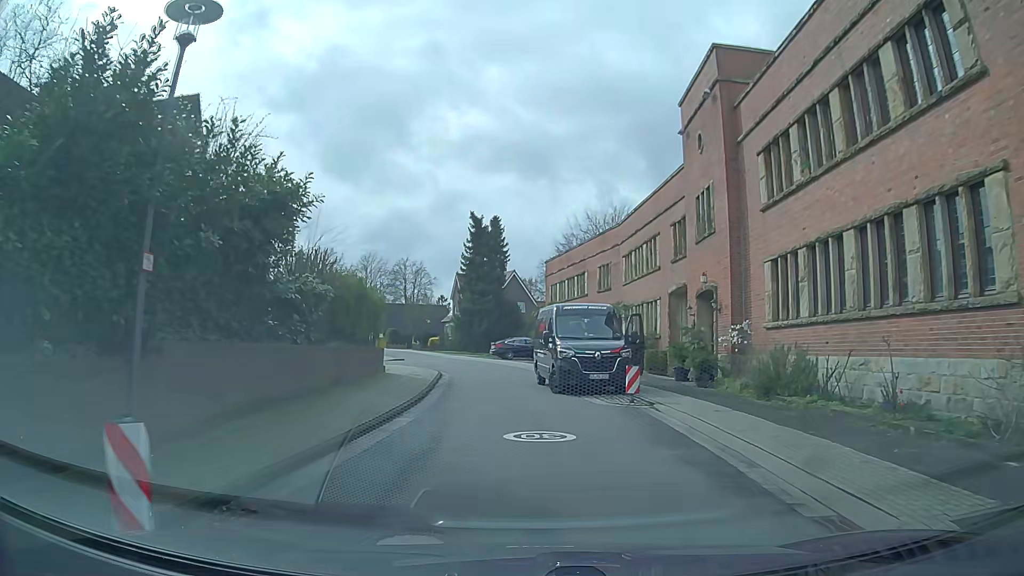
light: Day
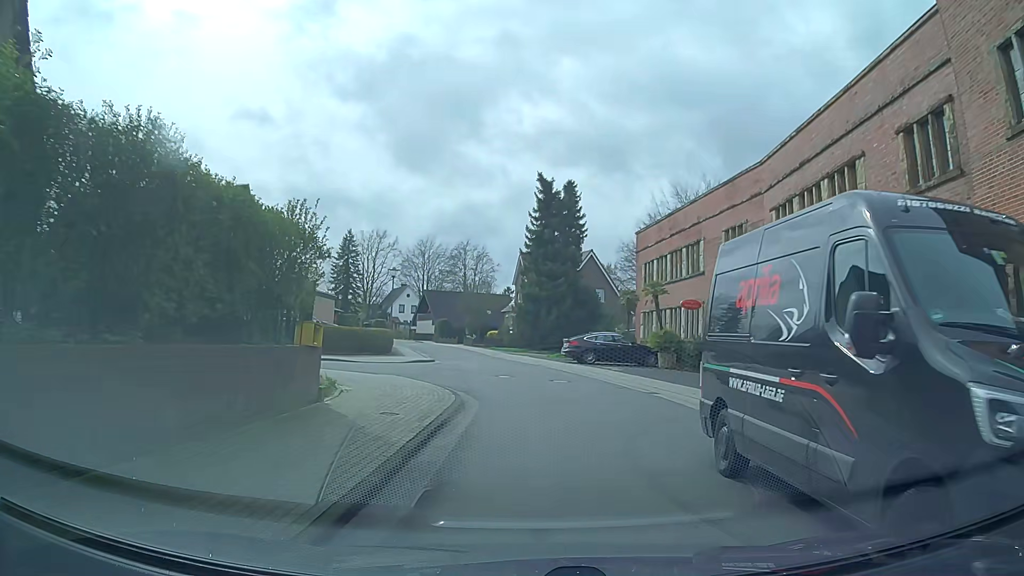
(-0.8, +14.6) m; -6°
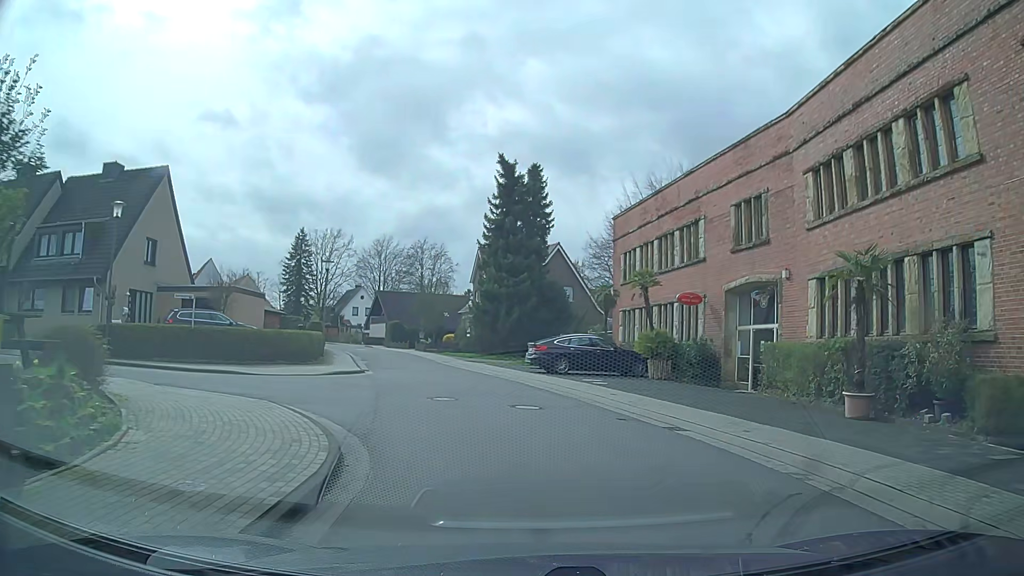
(+0.1, +6.7) m; +1°
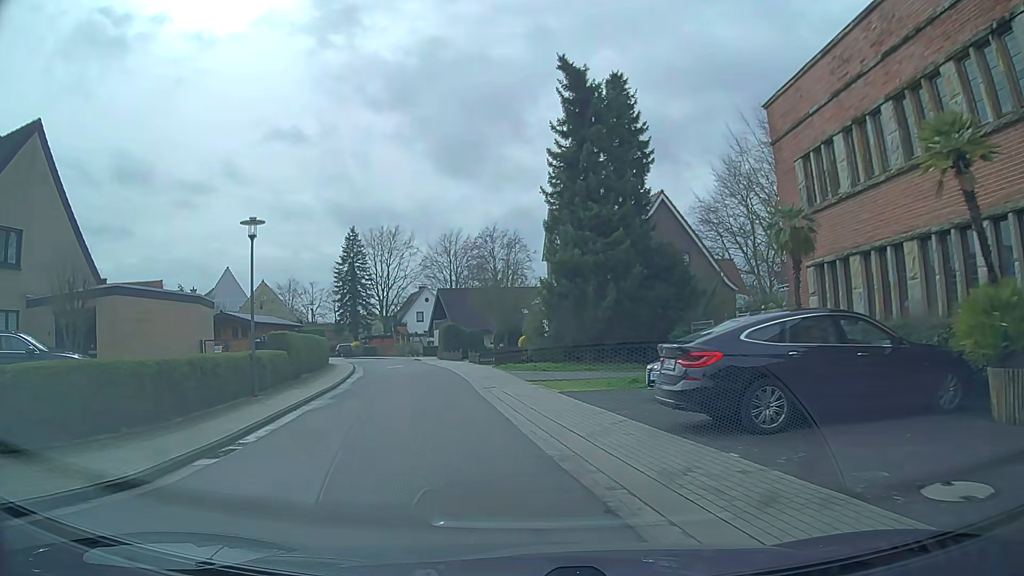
(+0.5, +17.5) m; -5°
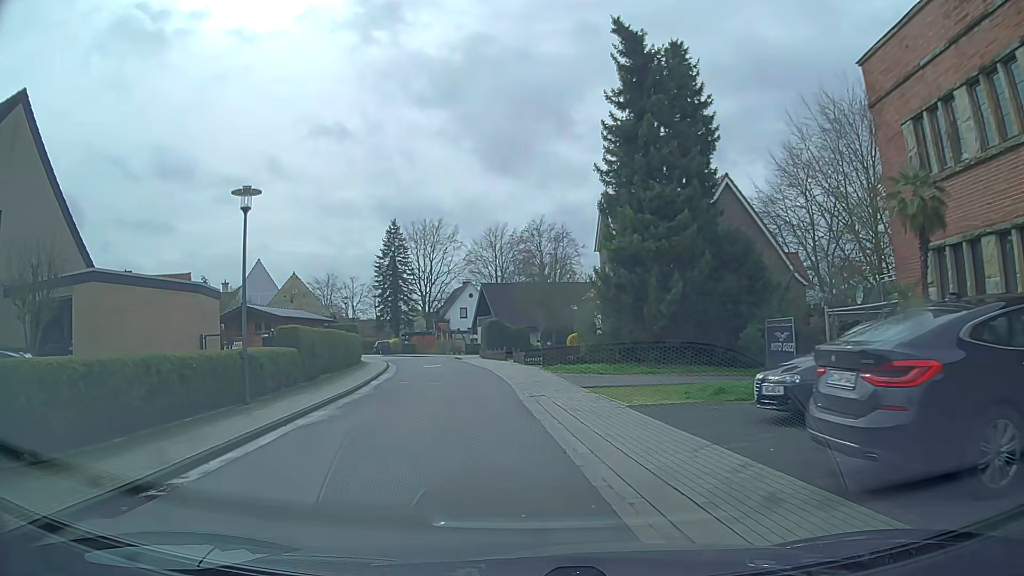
(-0.2, +3.8) m; -5°
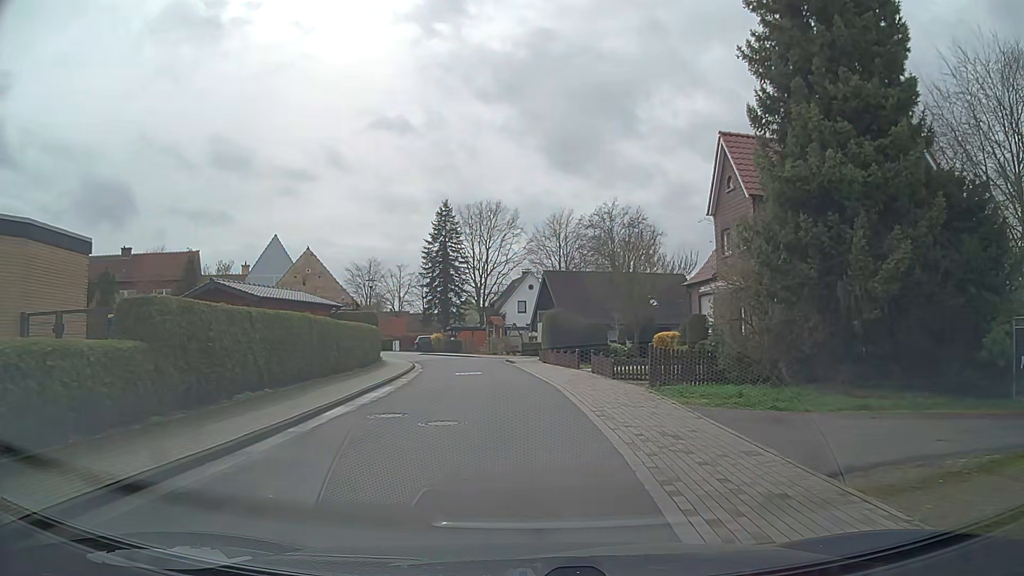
(-0.8, +12.1) m; -5°
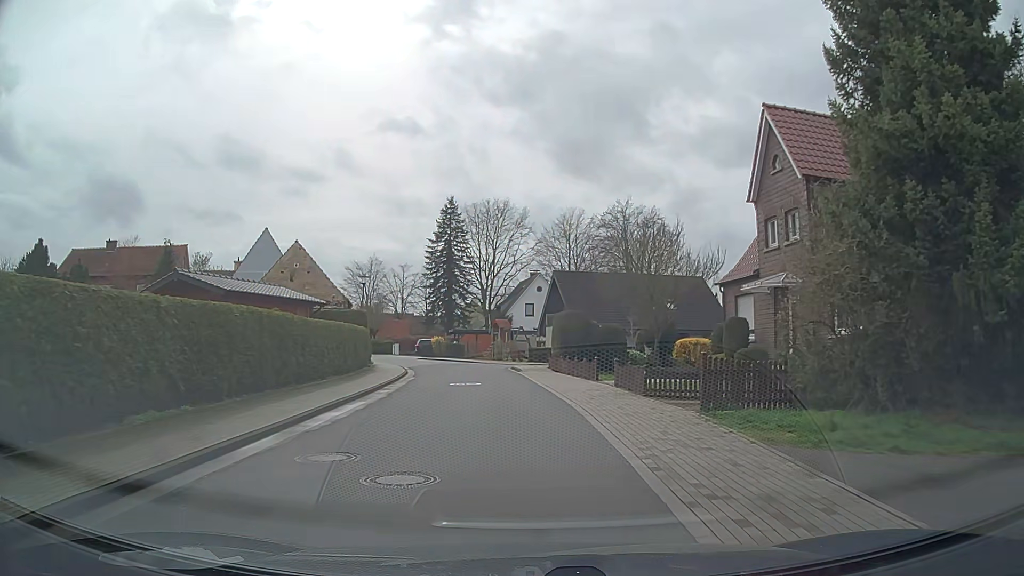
(0.0, +4.2) m; -1°
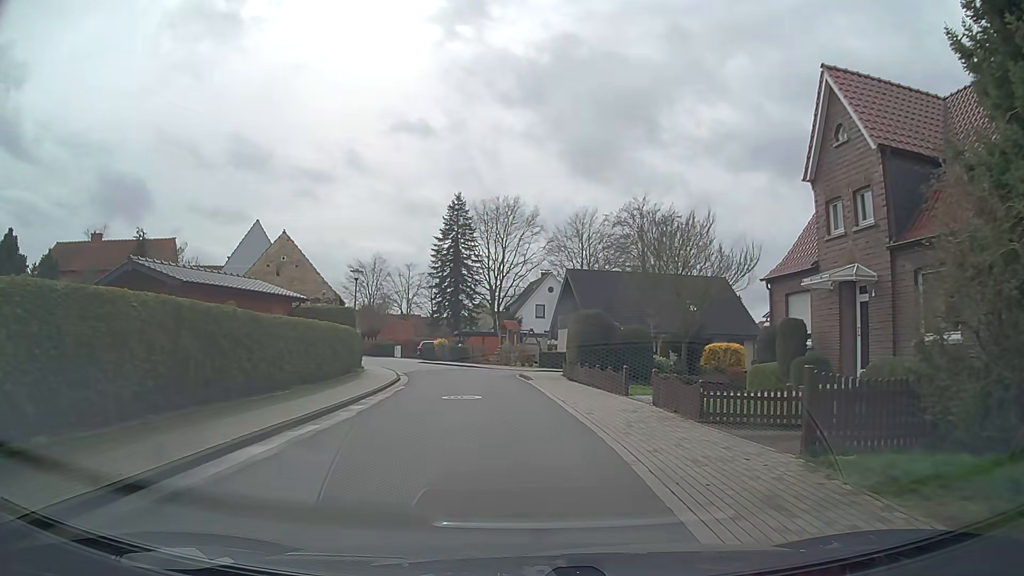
(0.0, +4.2) m; -1°
